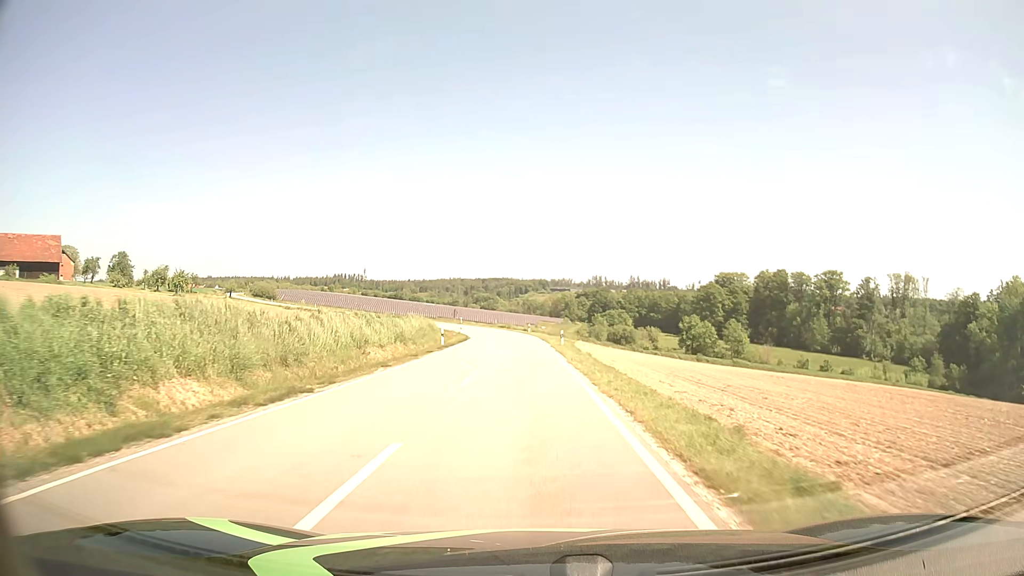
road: tertiary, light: Day
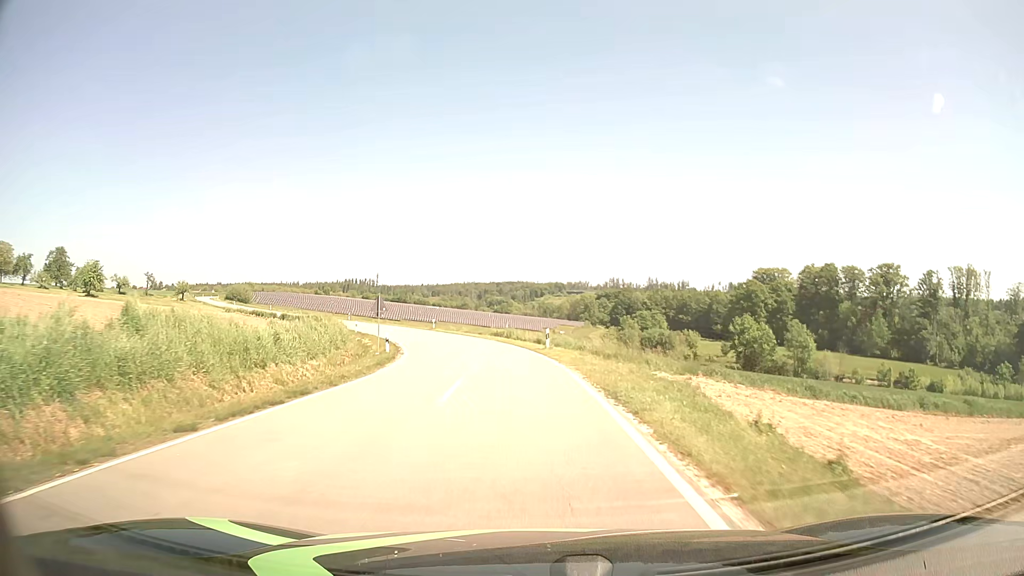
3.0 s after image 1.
(-0.3, +39.7) m; -1°
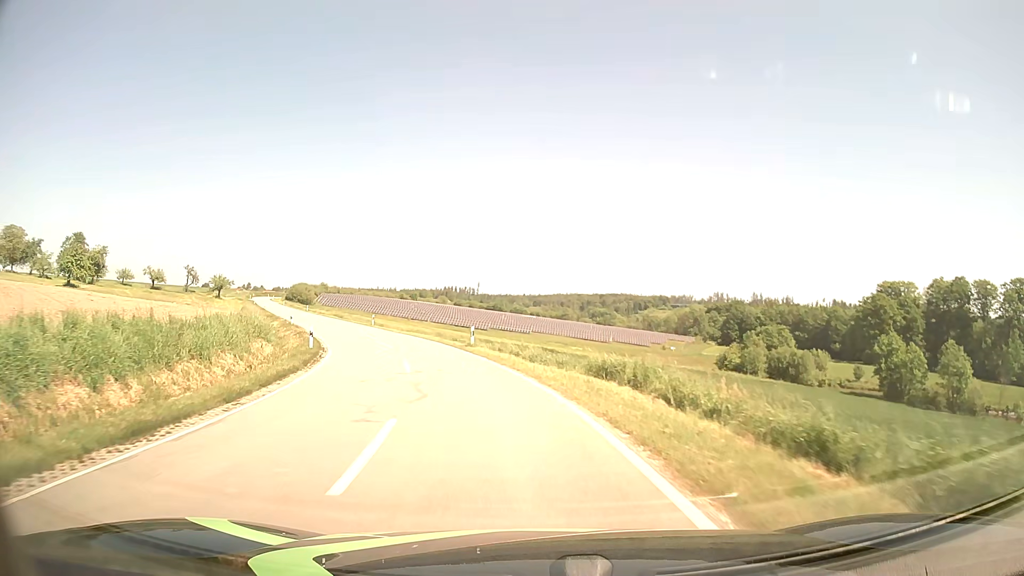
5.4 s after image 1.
(-1.5, +30.9) m; -8°
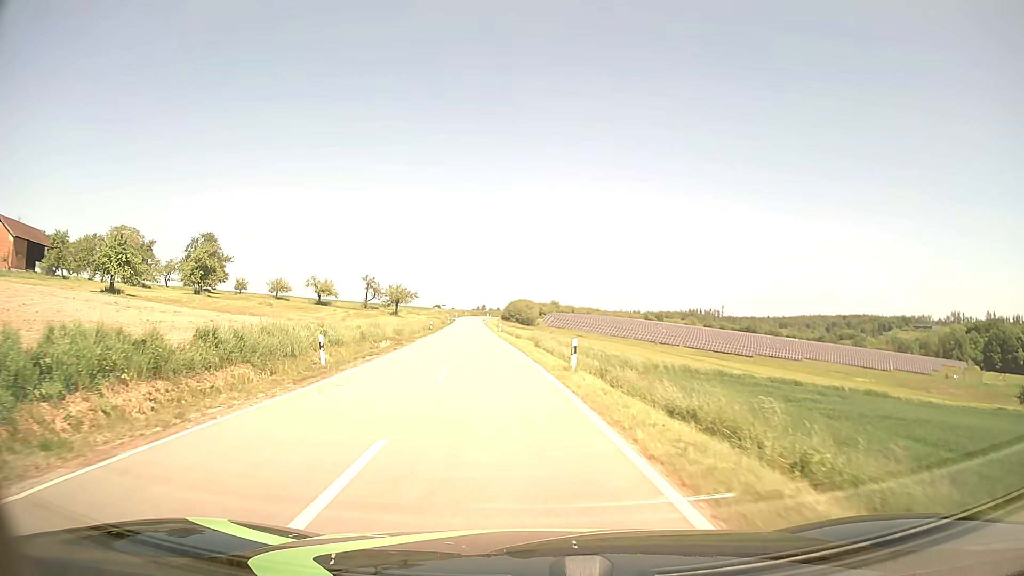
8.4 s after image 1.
(-7.4, +37.9) m; -21°
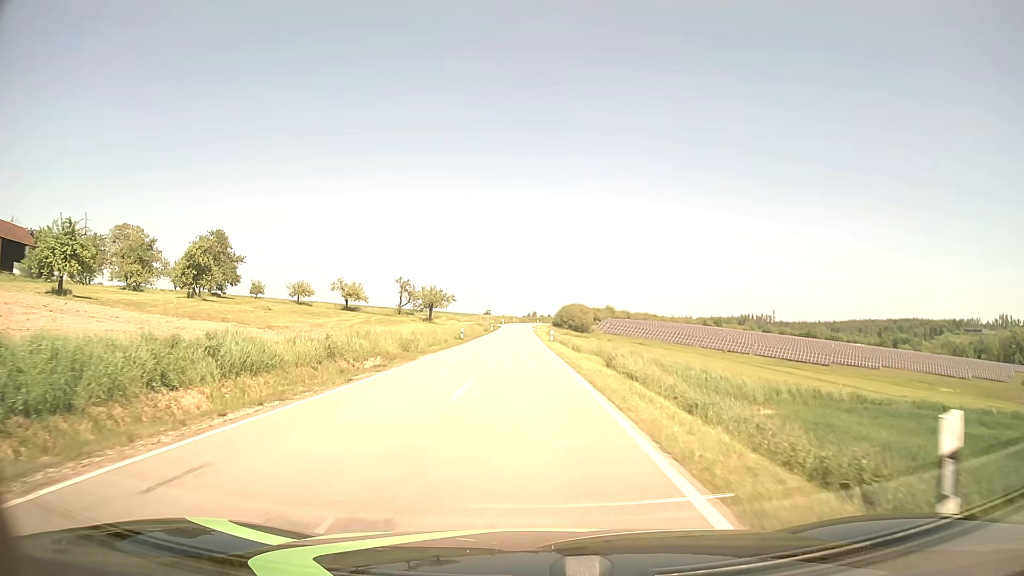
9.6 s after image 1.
(-0.6, +15.7) m; -4°
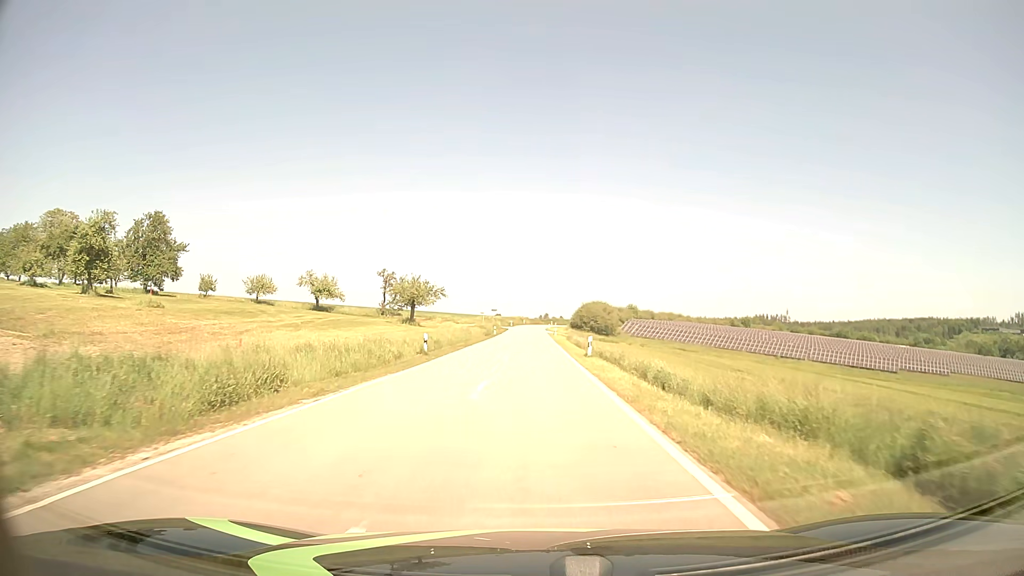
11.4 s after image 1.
(-0.5, +24.0) m; -1°
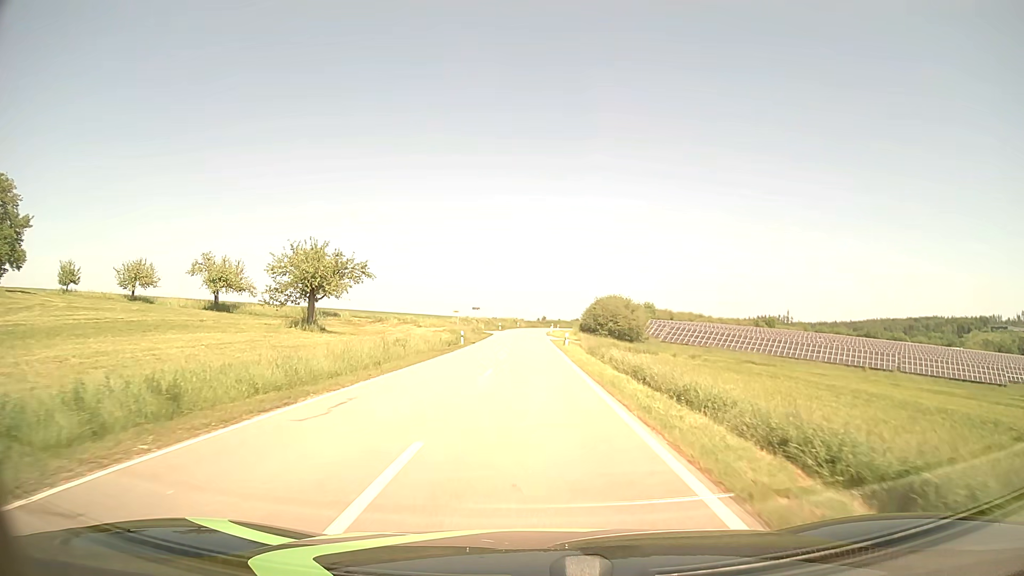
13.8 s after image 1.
(+0.1, +32.8) m; 0°
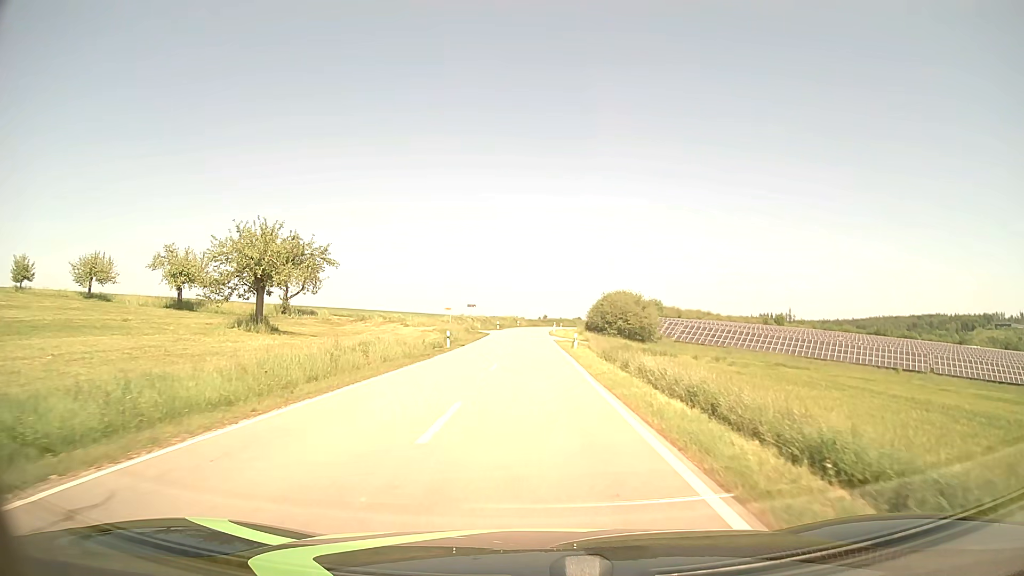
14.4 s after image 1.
(0.0, +8.1) m; 0°
(0, +10) (0, +20) (0, +30) (0, +40) (0, +50) (0, +60) (0, +70) (0, +80) (0, +90) (+1, +100) m
